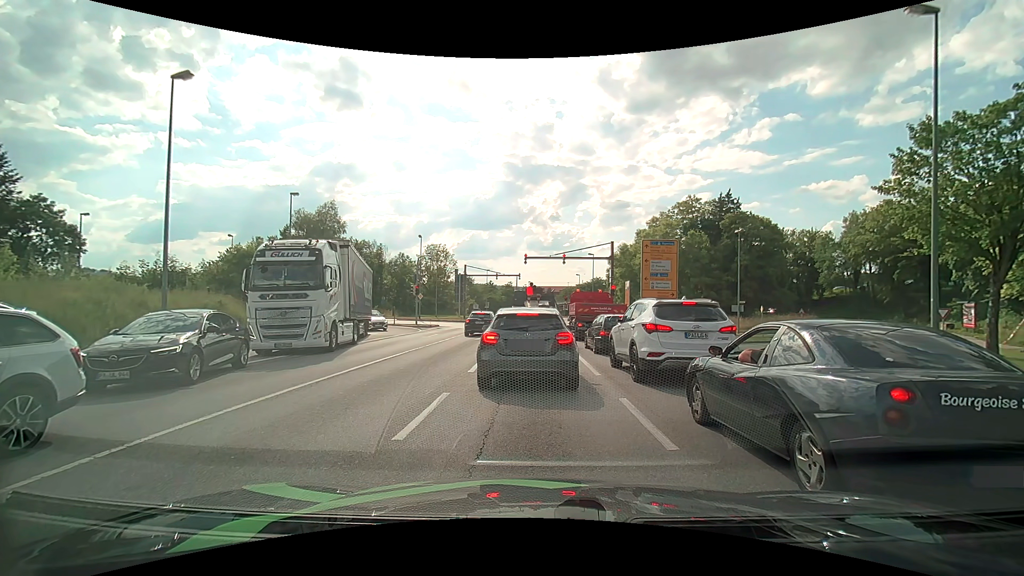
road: primary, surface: asphalt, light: Day
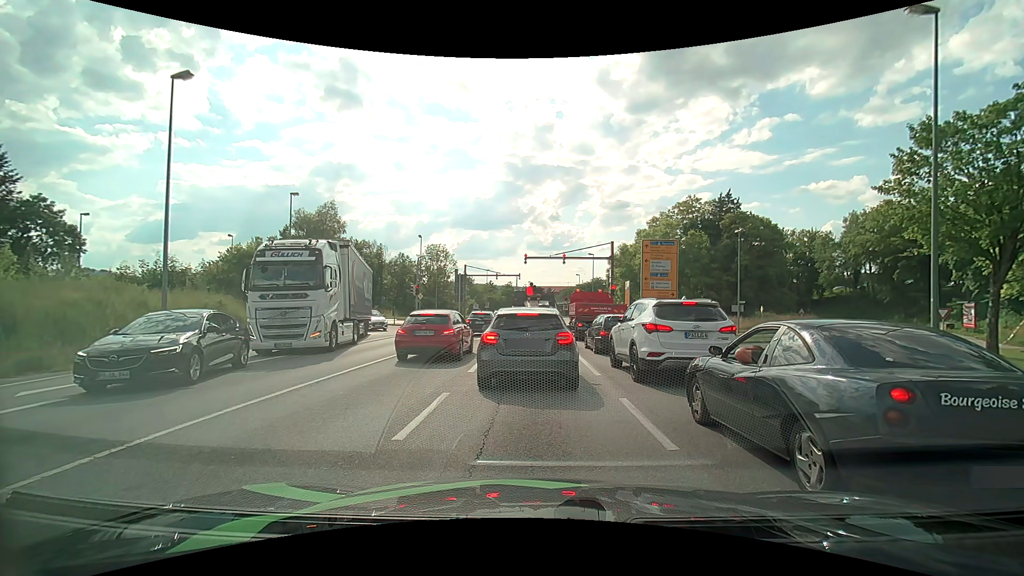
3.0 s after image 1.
(0.0, 0.0) m; 0°
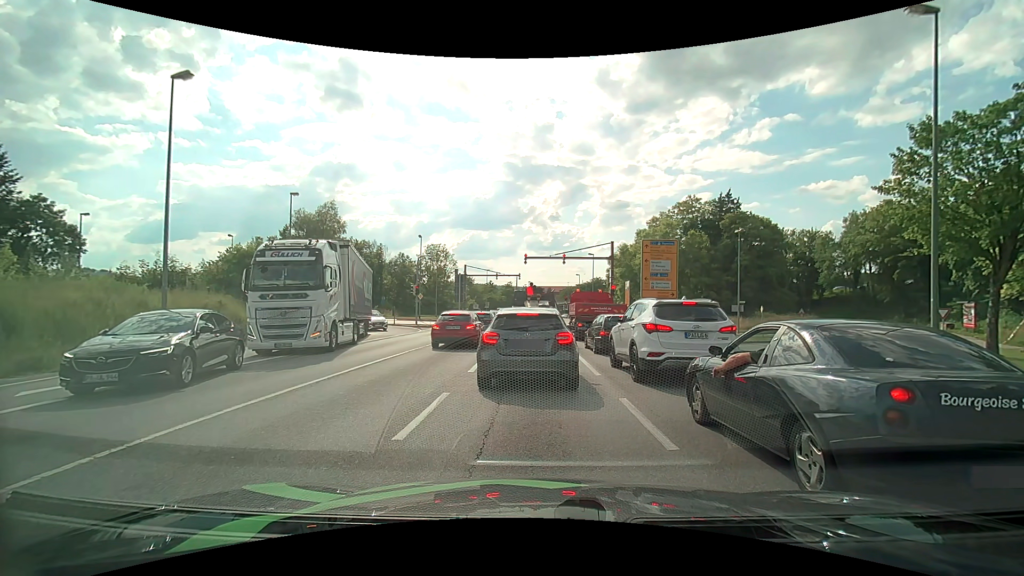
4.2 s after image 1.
(0.0, 0.0) m; 0°
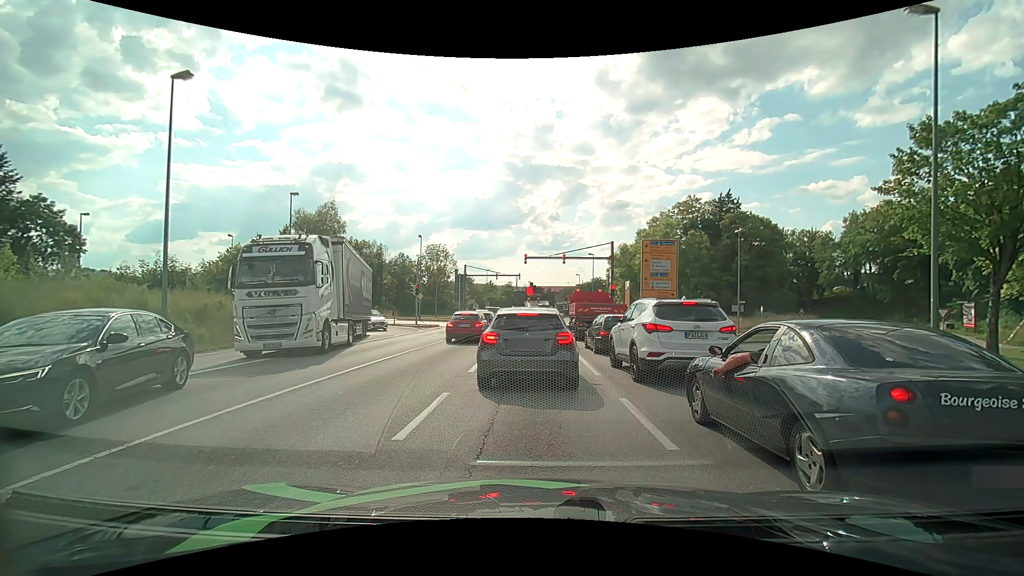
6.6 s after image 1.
(0.0, 0.0) m; 0°
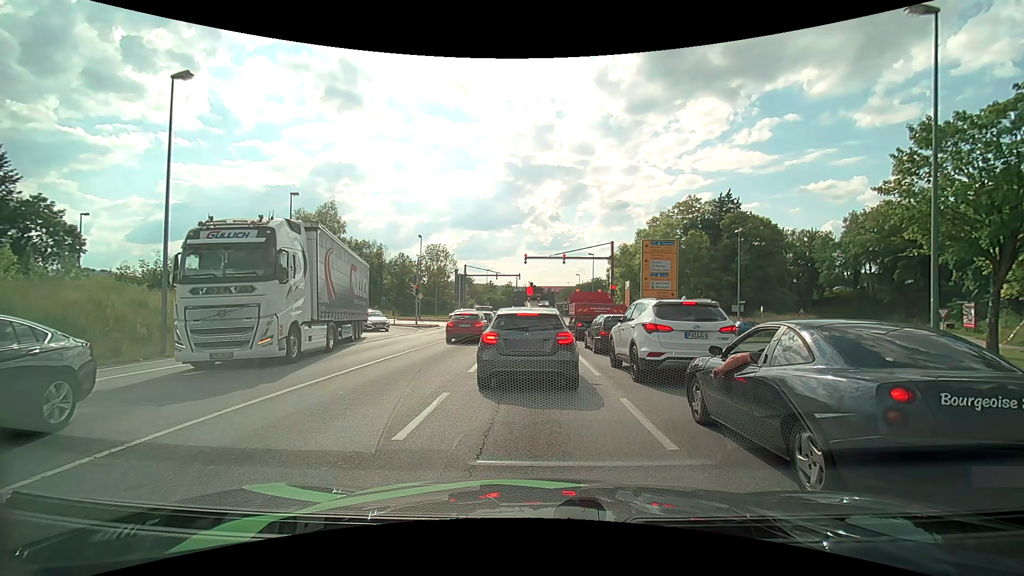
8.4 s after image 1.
(0.0, 0.0) m; 0°
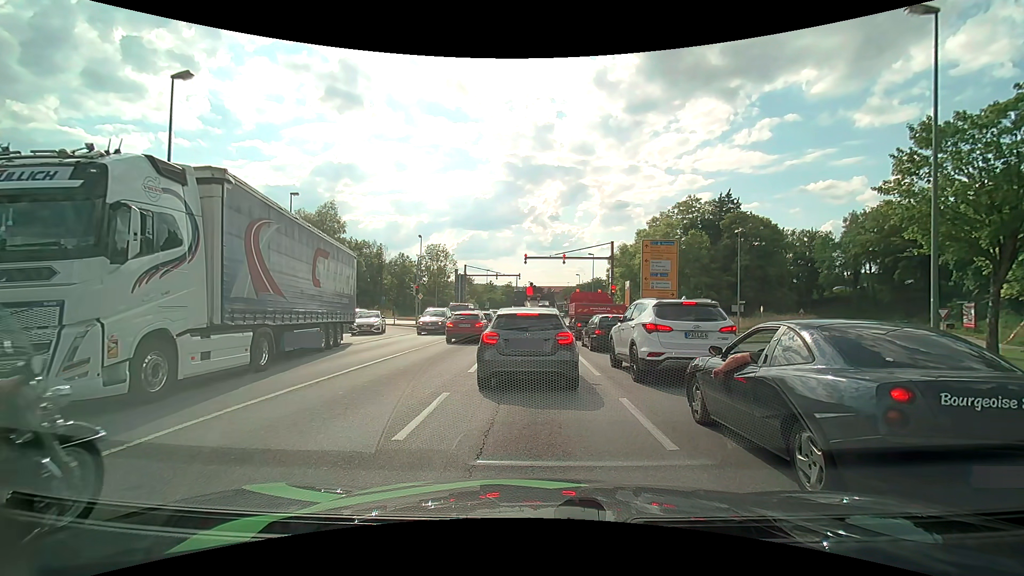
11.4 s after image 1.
(0.0, 0.0) m; 0°
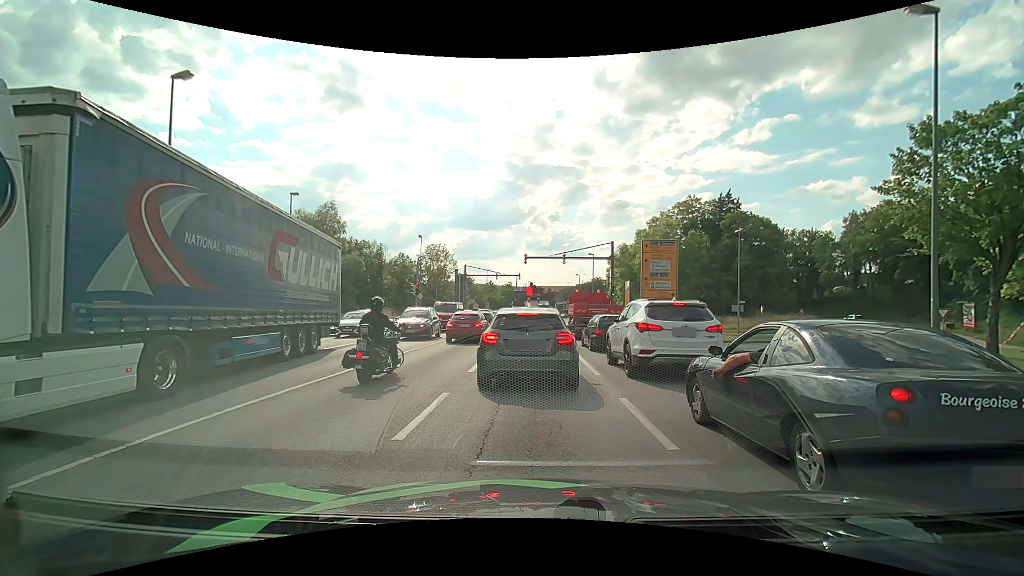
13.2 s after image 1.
(0.0, 0.0) m; 0°
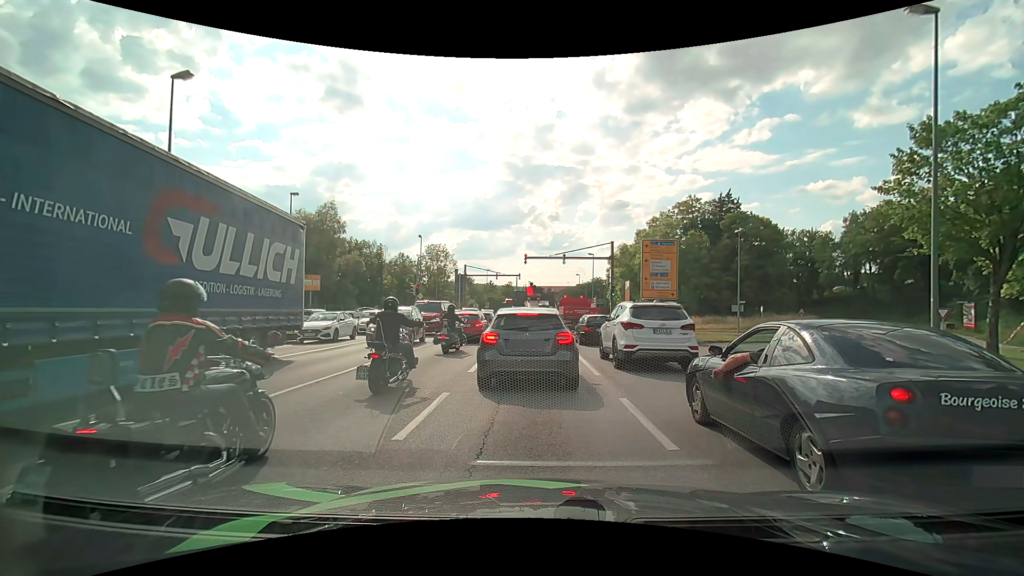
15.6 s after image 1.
(0.0, 0.0) m; 0°
(0, +10) (0, +20) (0, +30) (0, +40) (-2, +50) (-9, +56) (-19, +58) (-29, +59) (-39, +60) (-49, +61) m
